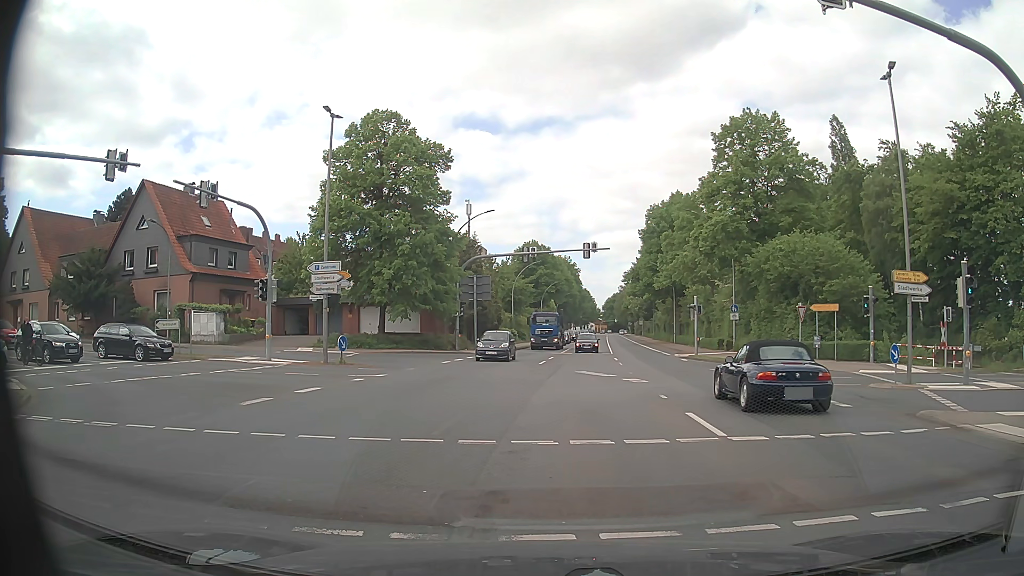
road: primary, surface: asphalt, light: Day
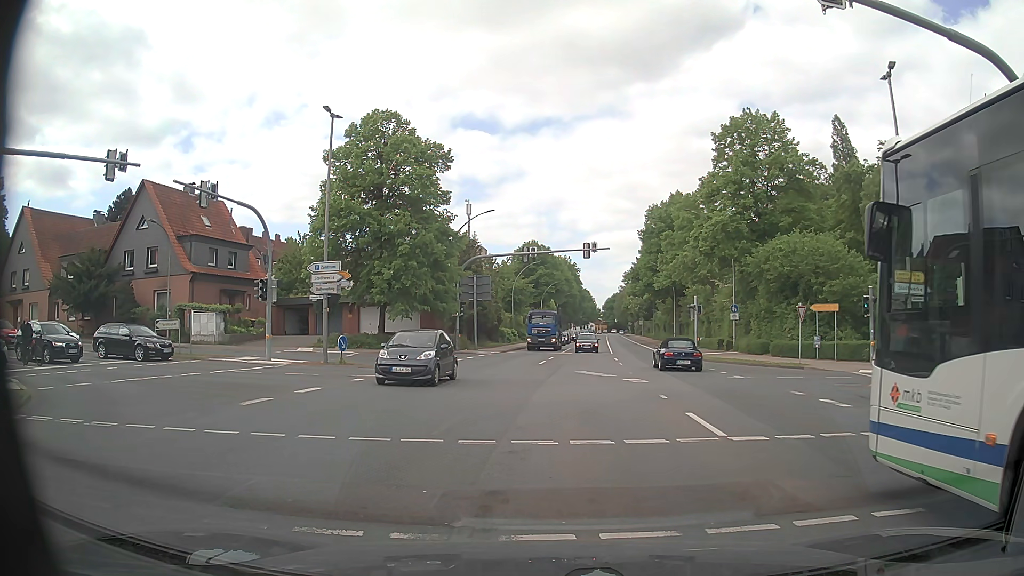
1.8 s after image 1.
(0.0, 0.0) m; 0°
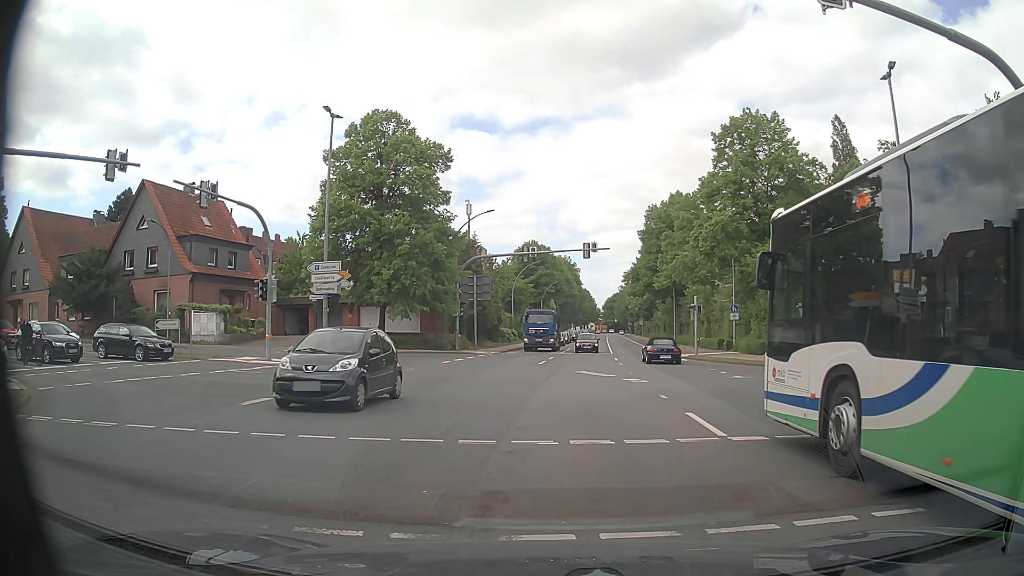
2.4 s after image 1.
(0.0, 0.0) m; 0°
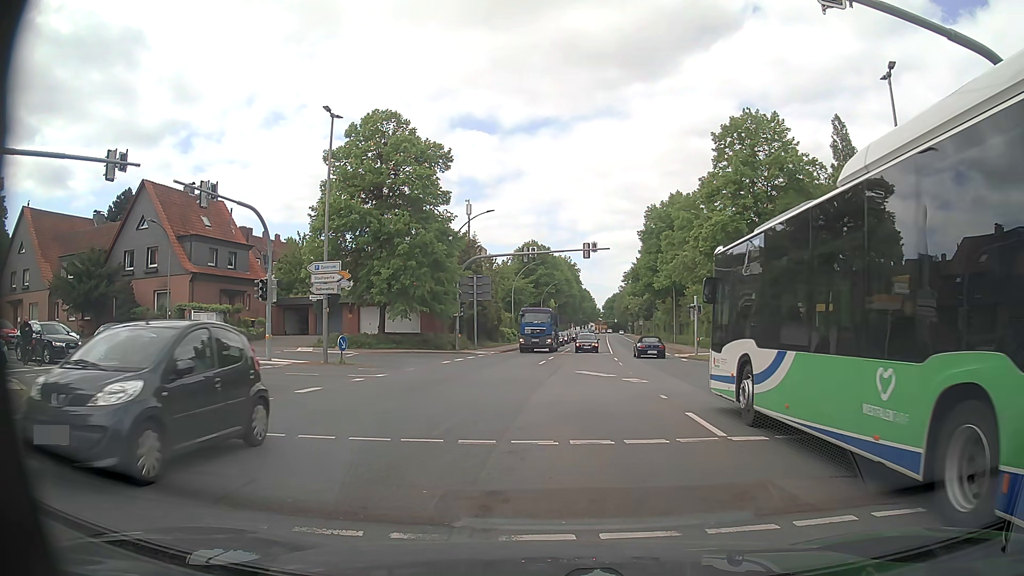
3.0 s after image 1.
(0.0, 0.0) m; 0°
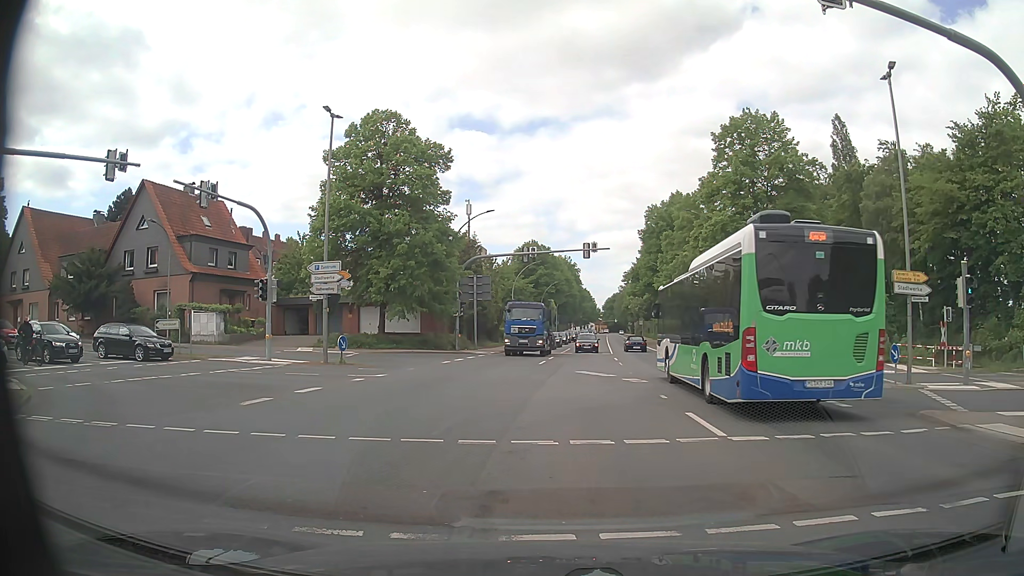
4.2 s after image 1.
(0.0, 0.0) m; 0°
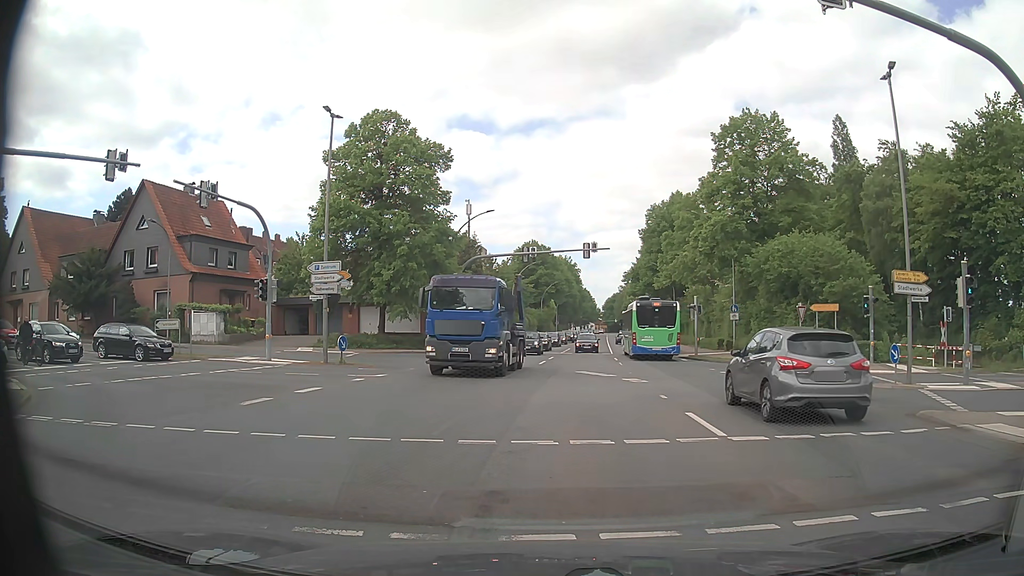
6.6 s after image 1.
(0.0, 0.0) m; 0°
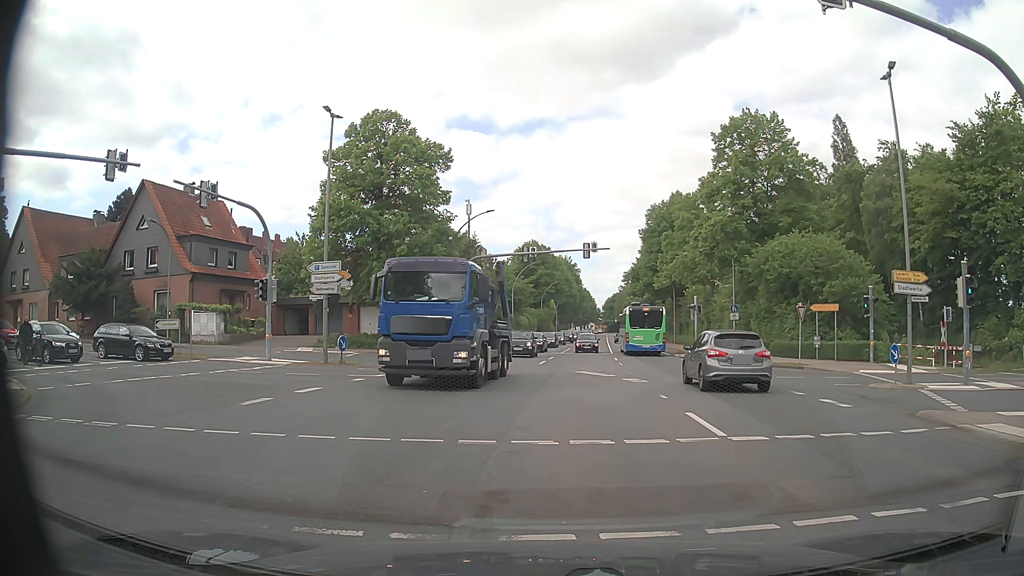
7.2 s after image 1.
(0.0, 0.0) m; 0°
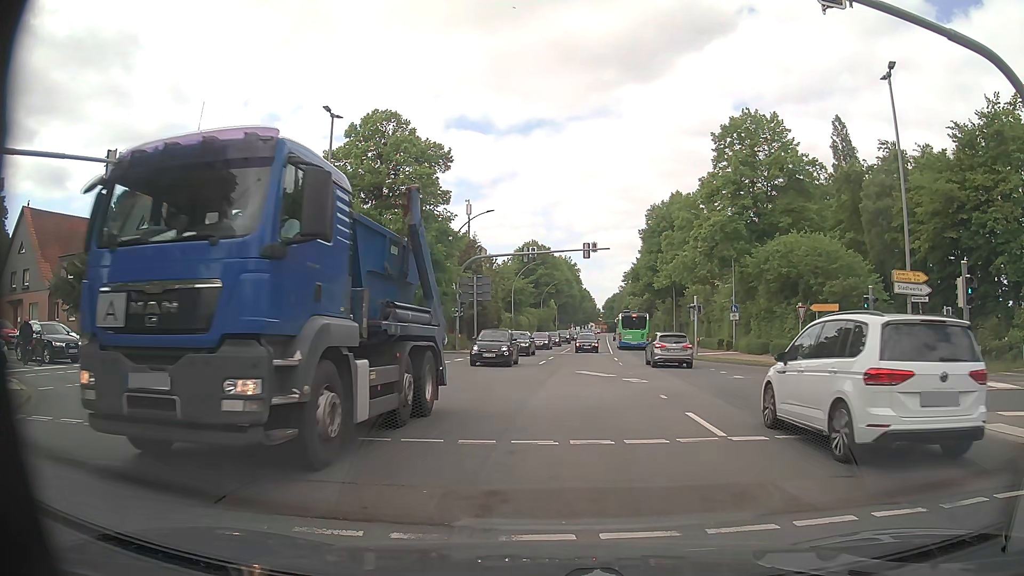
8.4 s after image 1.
(0.0, 0.0) m; 0°
(0, +10) (0, +20) (-4, +29) (-13, +33) (-23, +33) (-33, +34) (-43, +36) (-52, +37) (-62, +39) (-72, +41) m
